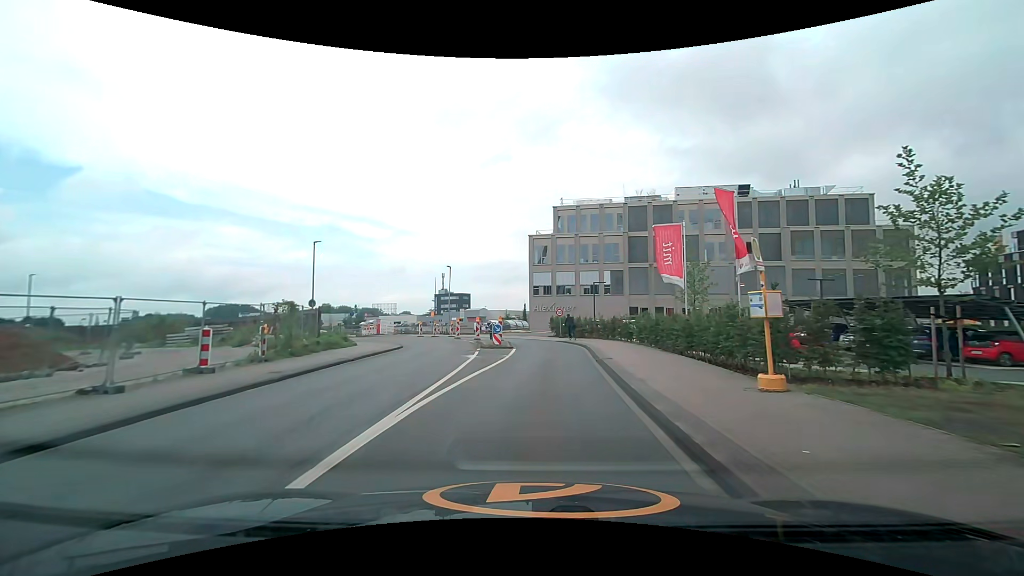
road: unclassified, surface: asphalt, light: Day
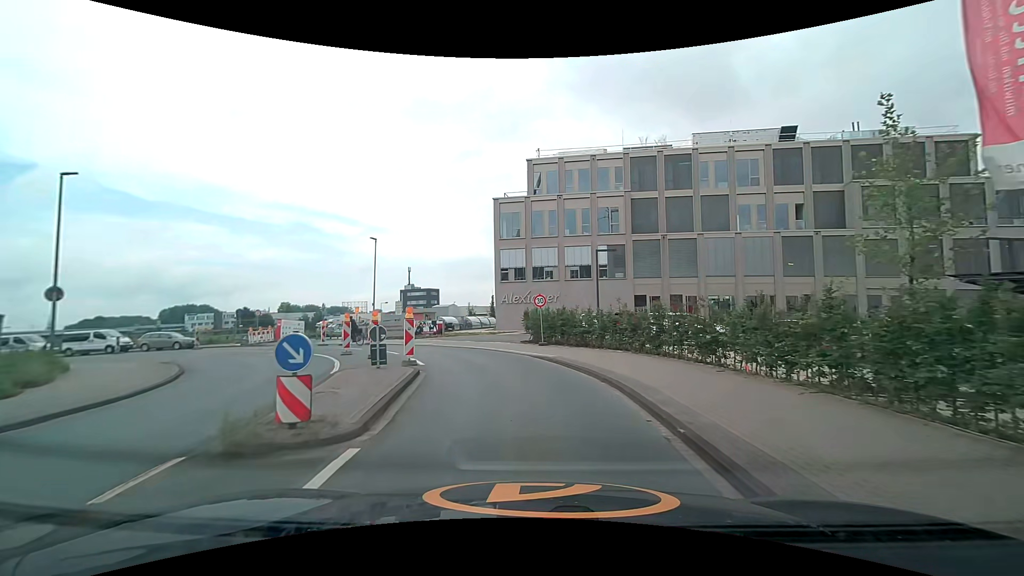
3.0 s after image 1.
(+1.0, +18.2) m; +4°
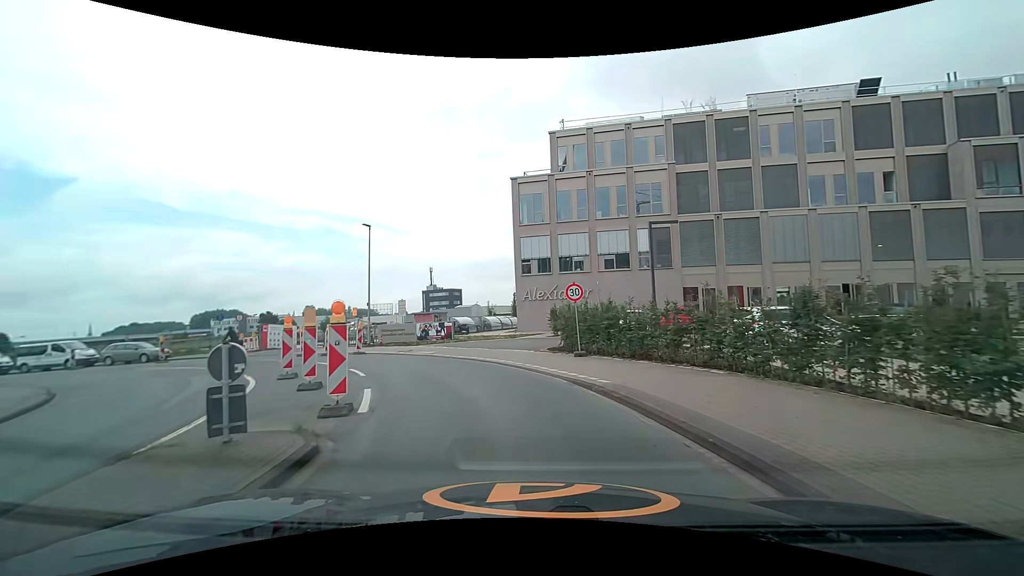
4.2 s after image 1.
(0.0, +7.0) m; -2°
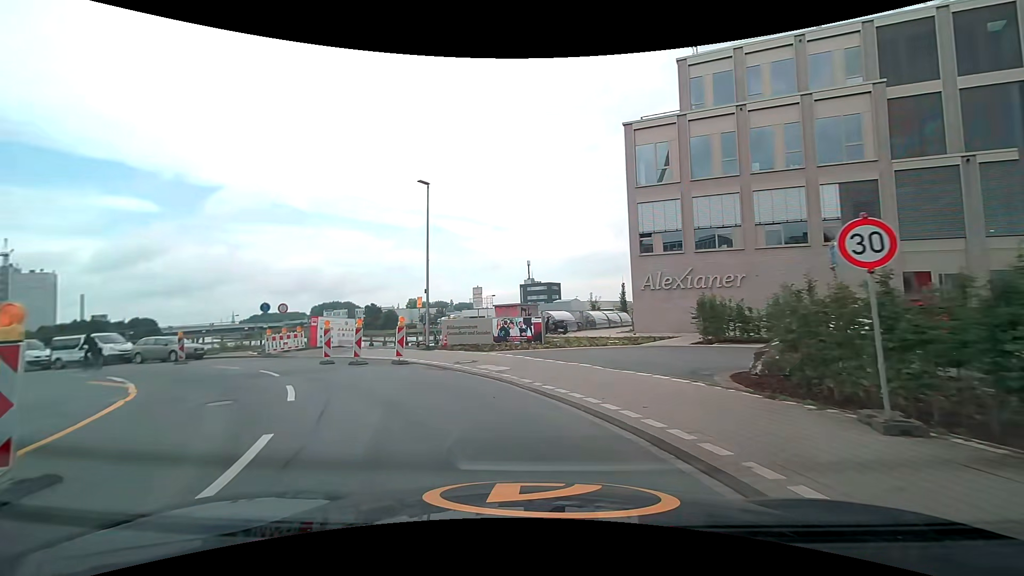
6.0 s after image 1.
(-0.8, +10.0) m; -12°
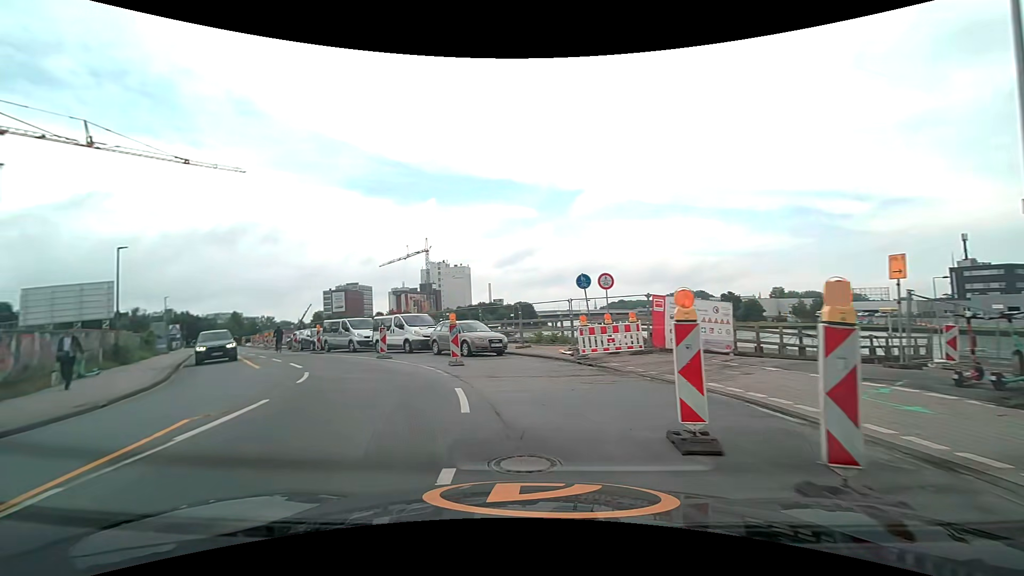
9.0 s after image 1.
(-4.3, +13.9) m; -38°
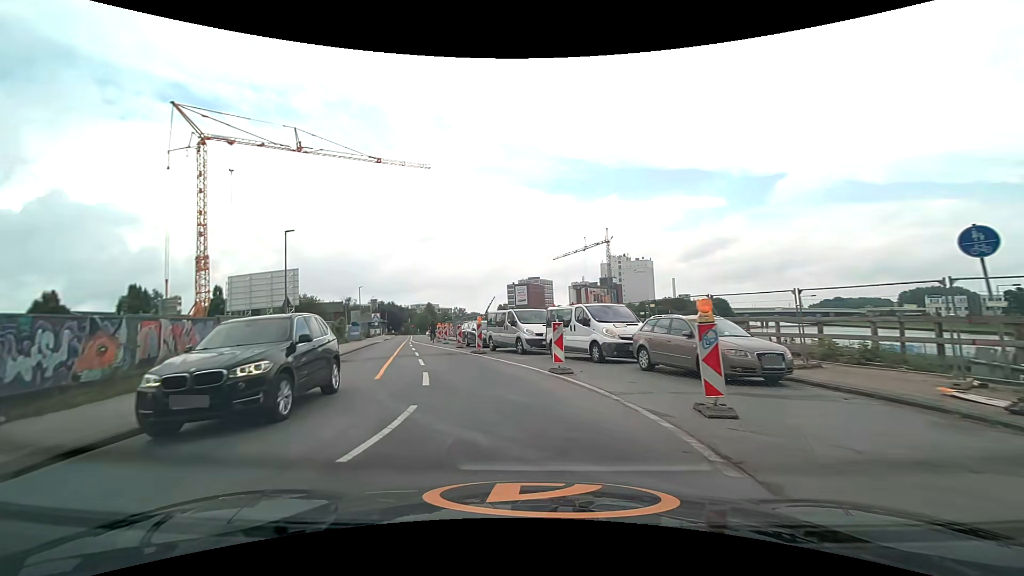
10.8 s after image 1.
(-1.7, +8.5) m; -21°
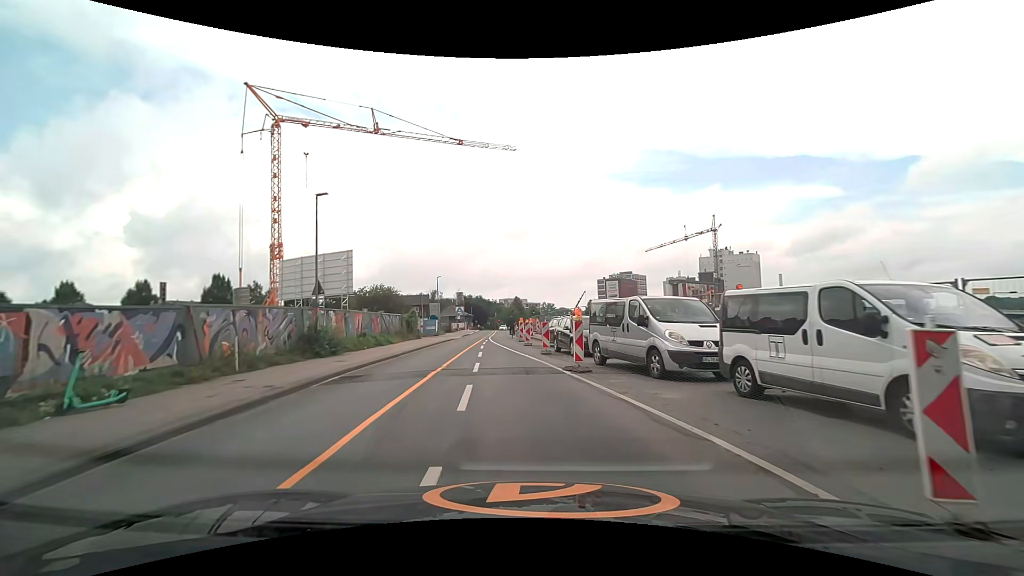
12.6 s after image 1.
(-0.9, +9.5) m; -10°
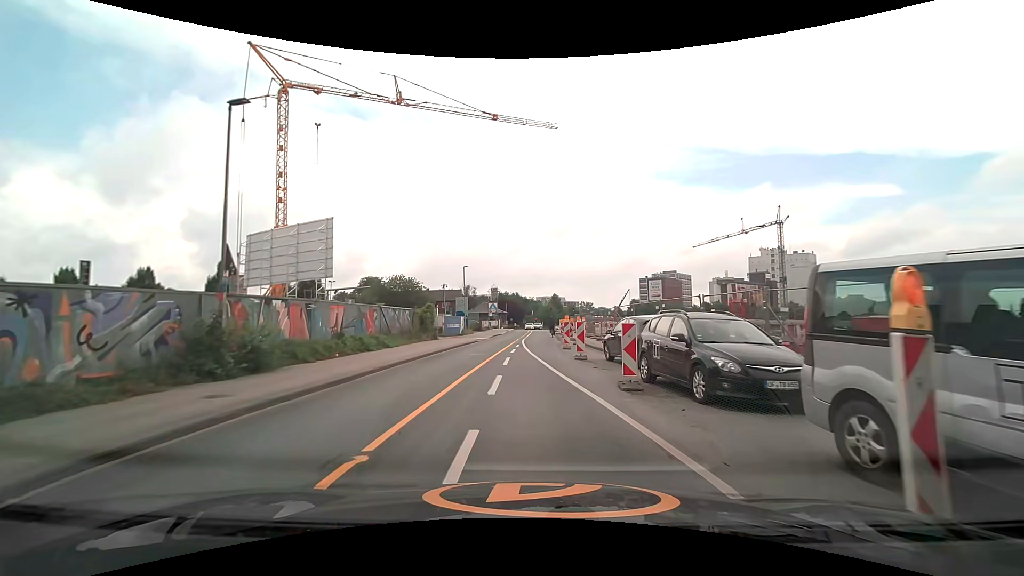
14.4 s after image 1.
(-0.5, +10.4) m; -5°
(0, +10) (0, +20) (0, +30) (0, +40) (+1, +50) (+1, +60) (+1, +70) (+2, +80) (+2, +90) (+4, +100) m
